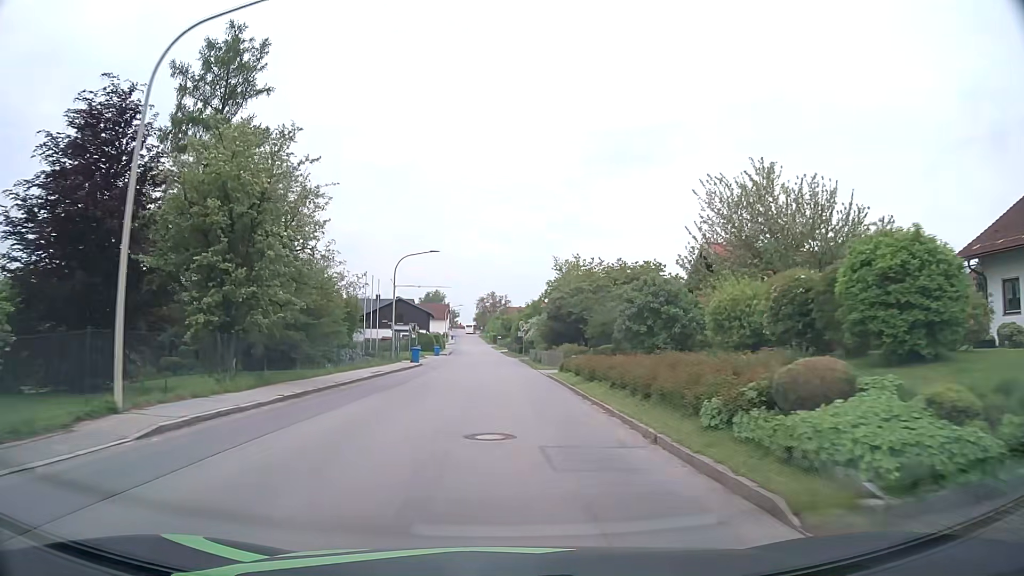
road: tertiary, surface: asphalt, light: Day
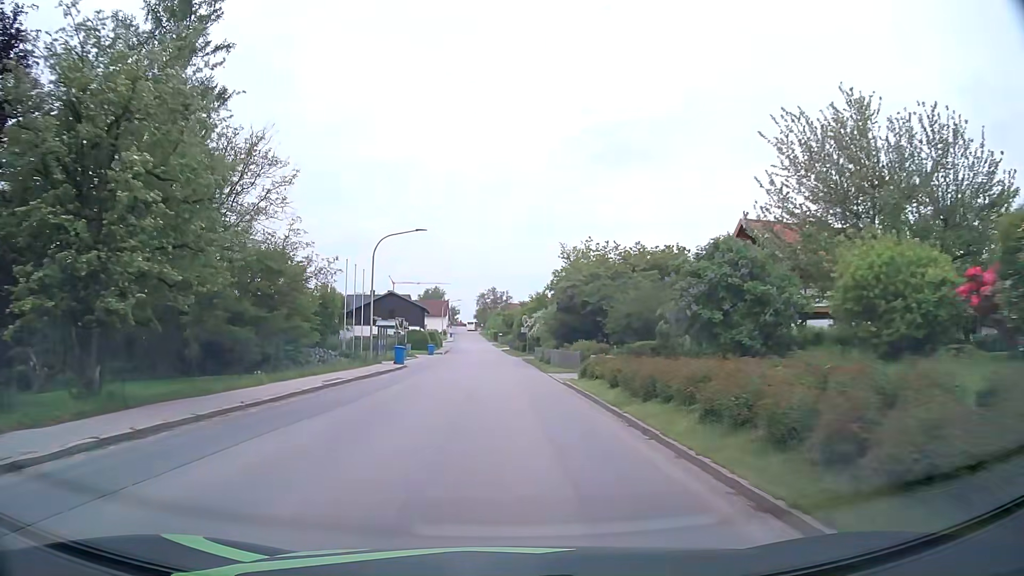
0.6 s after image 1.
(0.0, +7.7) m; 0°
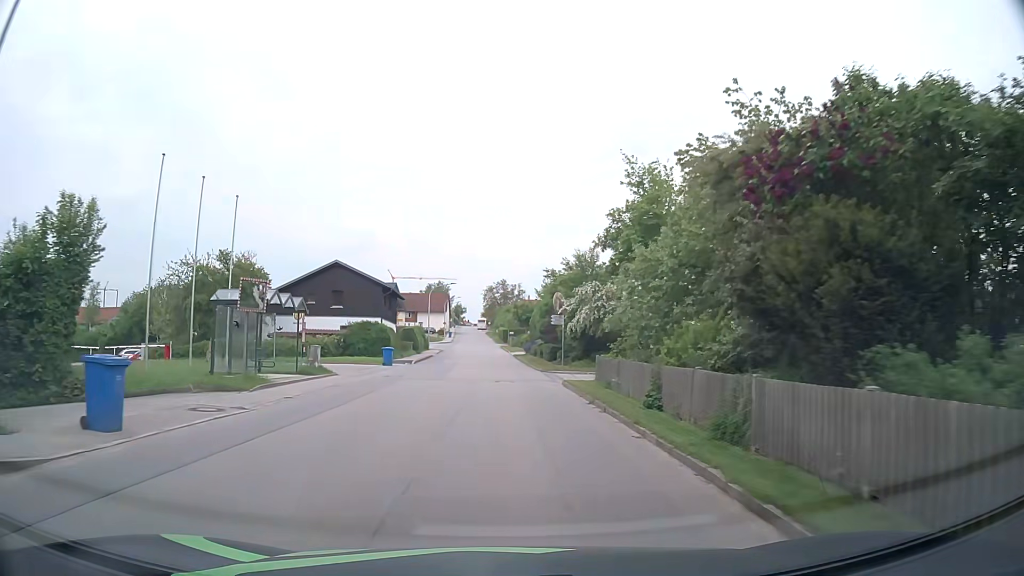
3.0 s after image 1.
(-0.4, +30.8) m; -1°
(0, +10) (0, +20) (0, +30) (-1, +40) (-1, +50) (-1, +60) (-2, +70) (-2, +80) (-3, +90) (-3, +100) m
